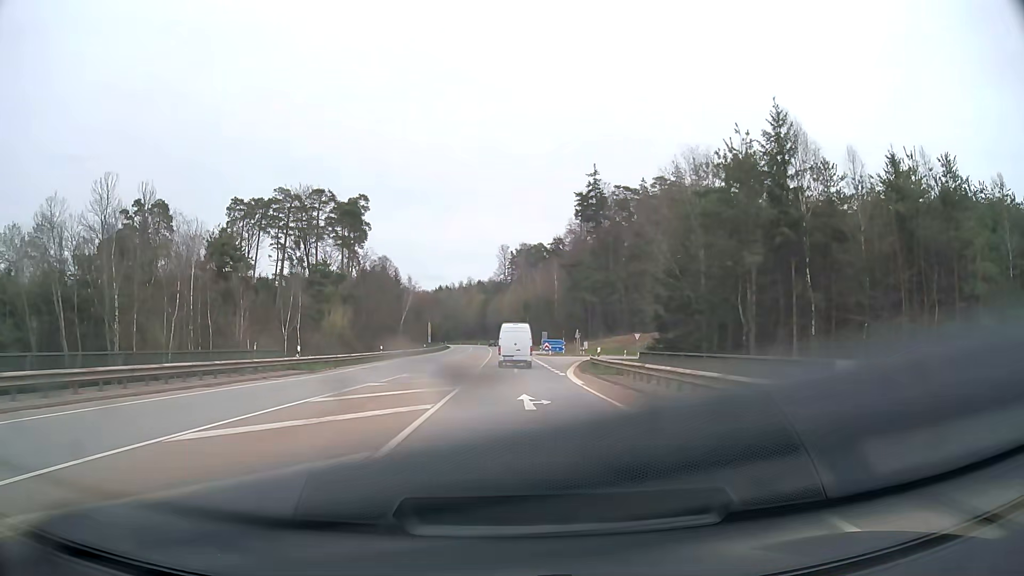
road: secondary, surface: asphalt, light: Day
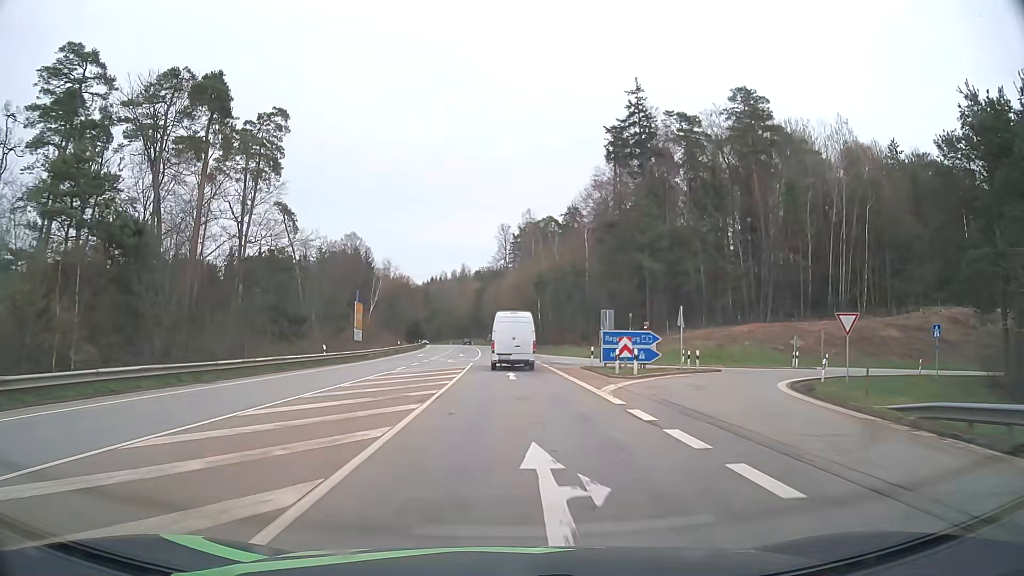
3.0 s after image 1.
(+0.1, +50.4) m; 0°
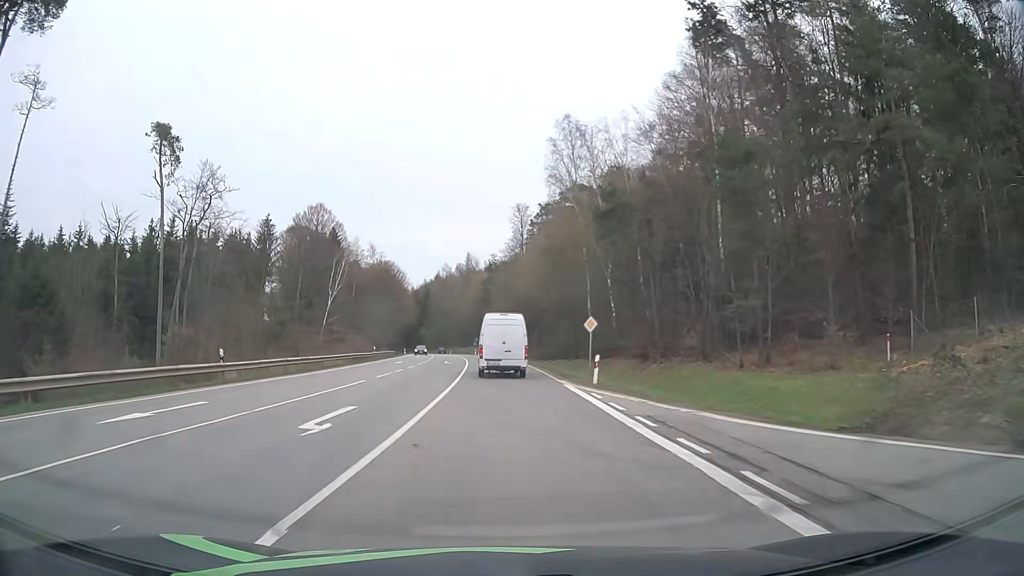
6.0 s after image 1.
(-0.4, +48.4) m; -2°
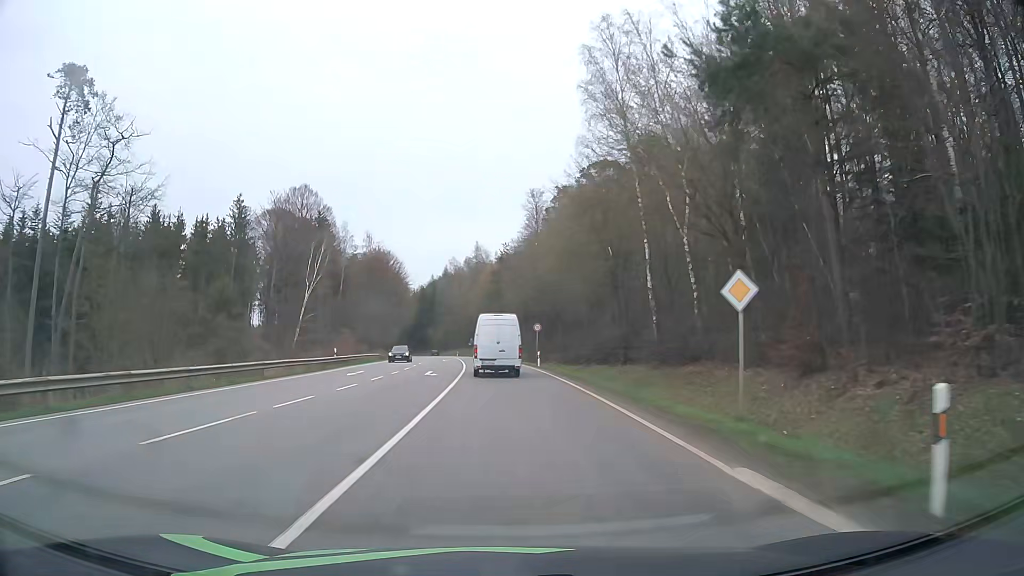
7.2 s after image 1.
(0.0, +19.5) m; -1°
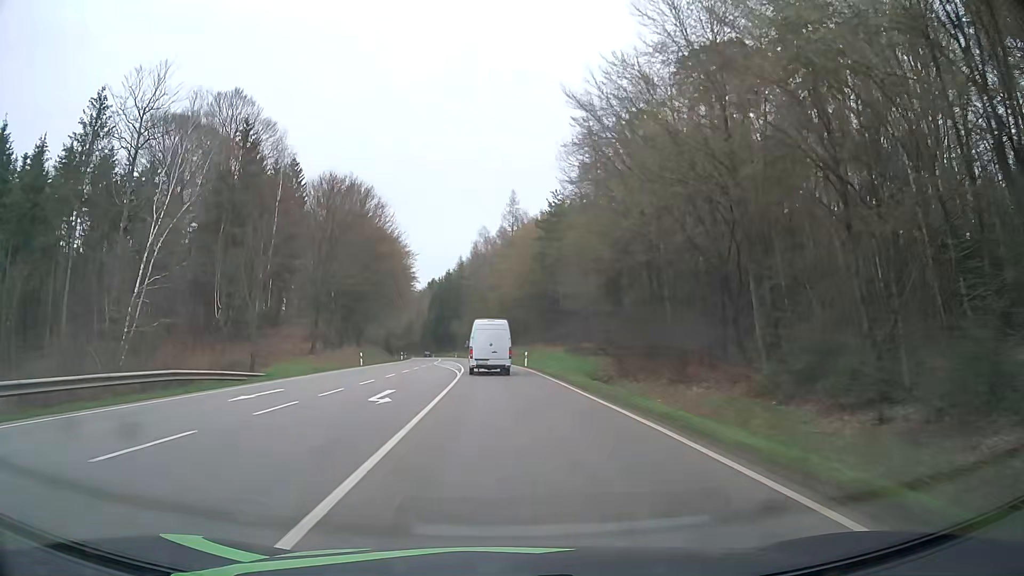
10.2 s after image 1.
(-1.4, +50.0) m; -3°
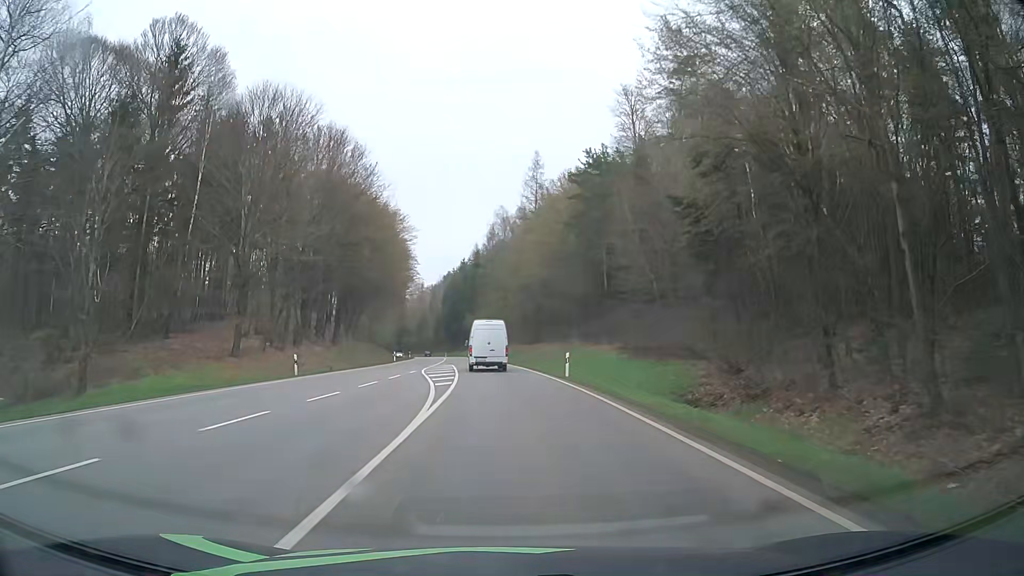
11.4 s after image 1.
(-0.5, +20.7) m; -2°
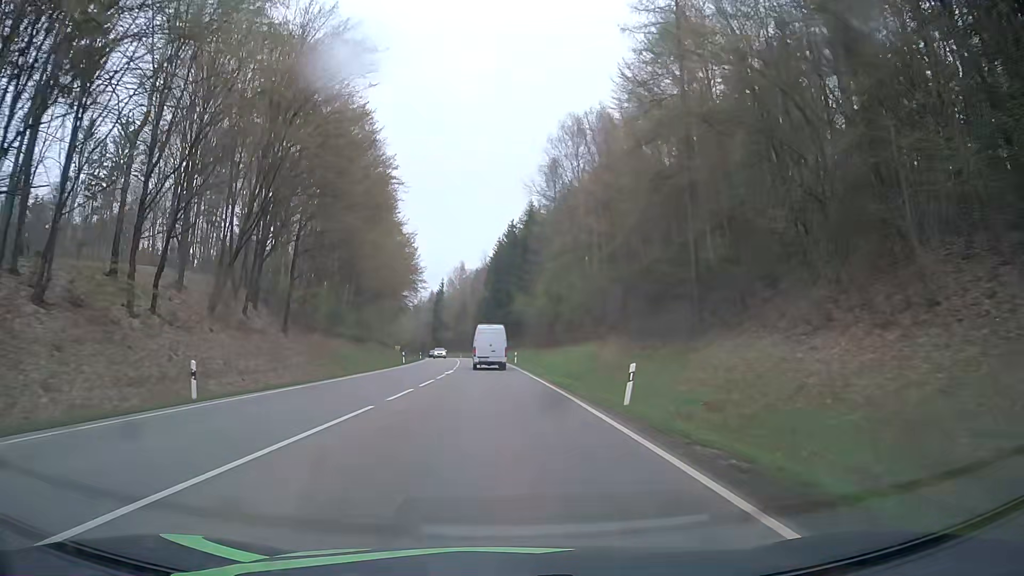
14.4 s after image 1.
(-2.3, +54.1) m; -5°
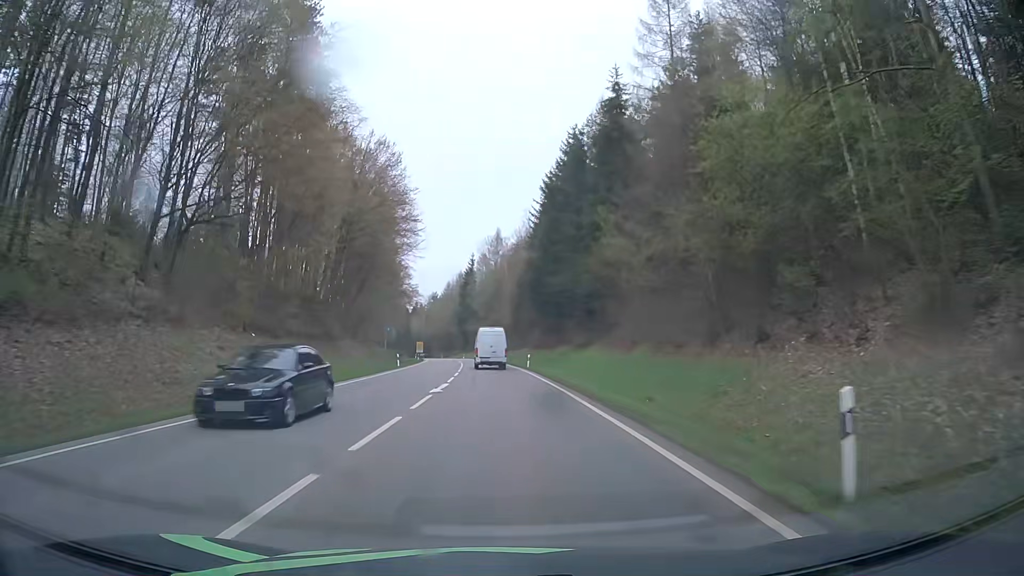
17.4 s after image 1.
(-1.7, +56.4) m; -3°
(0, +10) (0, +20) (-1, +30) (-1, +40) (-2, +50) (-3, +60) (-4, +70) (-4, +80) (-5, +90) (-7, +100) m
